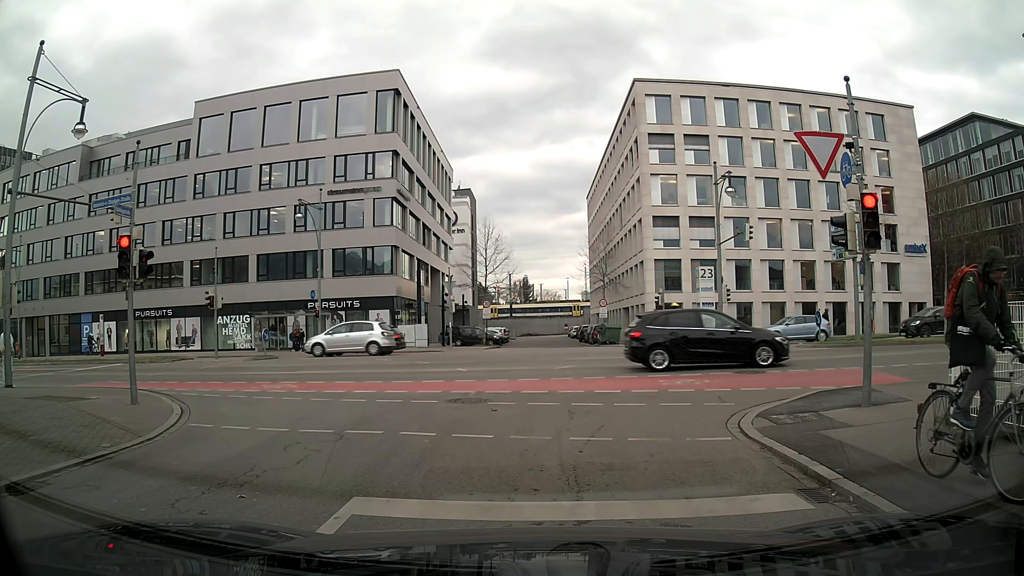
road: residential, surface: asphalt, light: Day
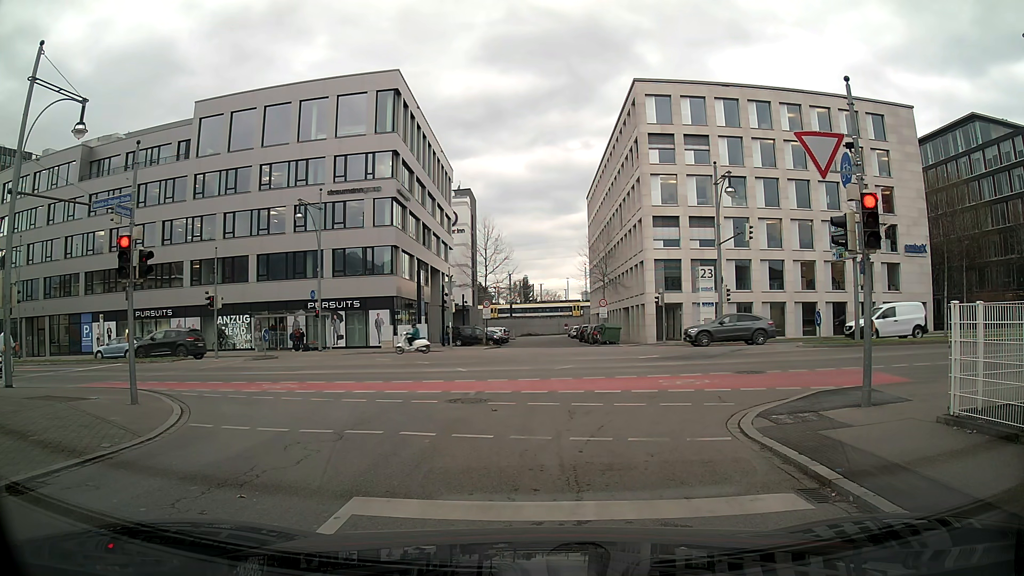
(0.0, 0.0) m; 0°
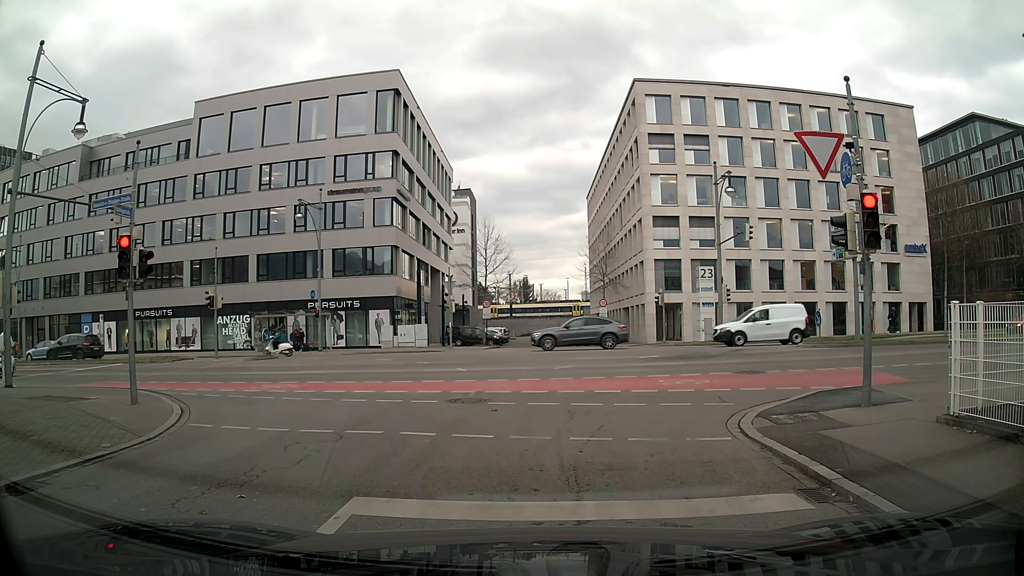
(0.0, 0.0) m; 0°
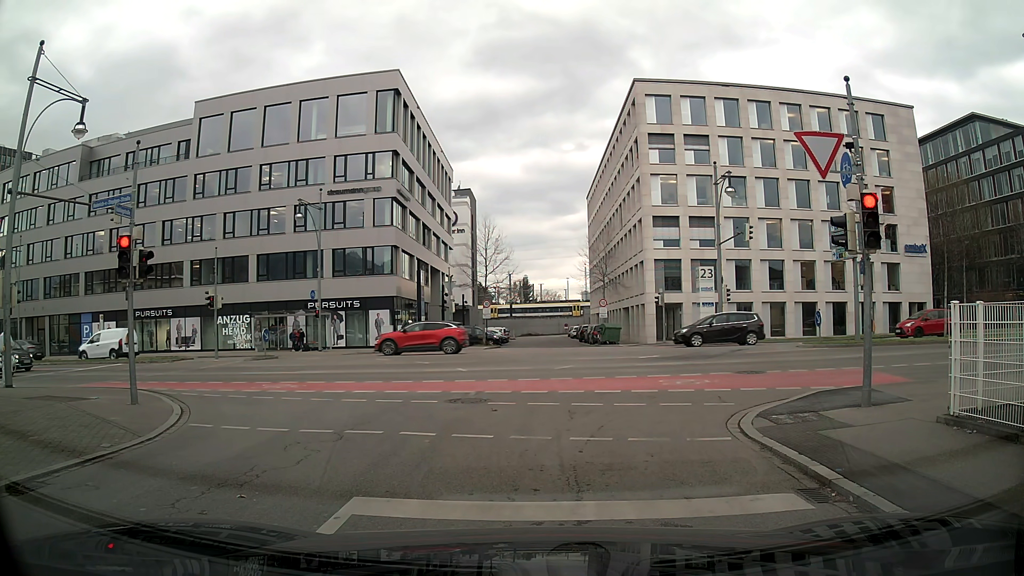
(0.0, 0.0) m; 0°
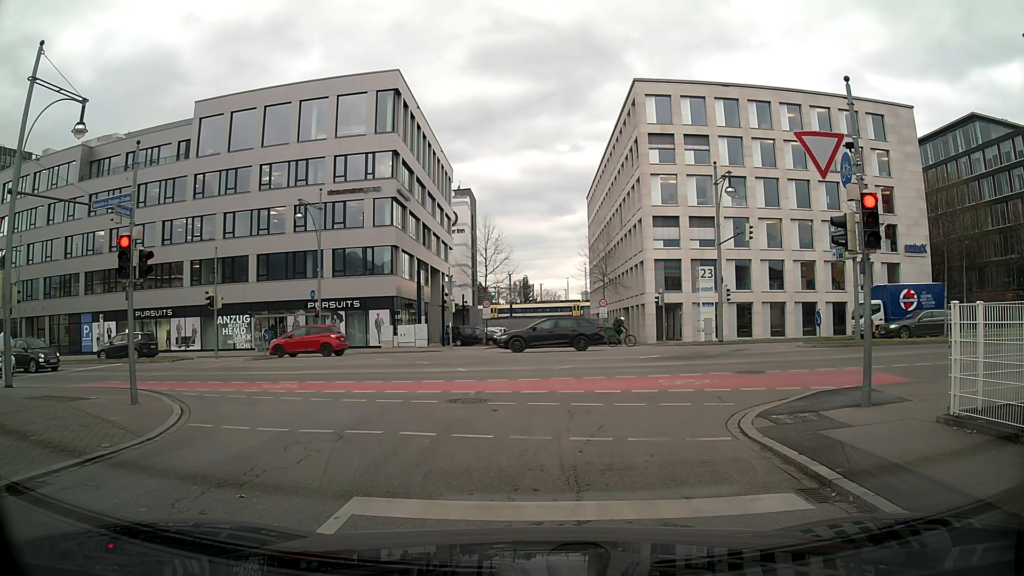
(0.0, 0.0) m; 0°
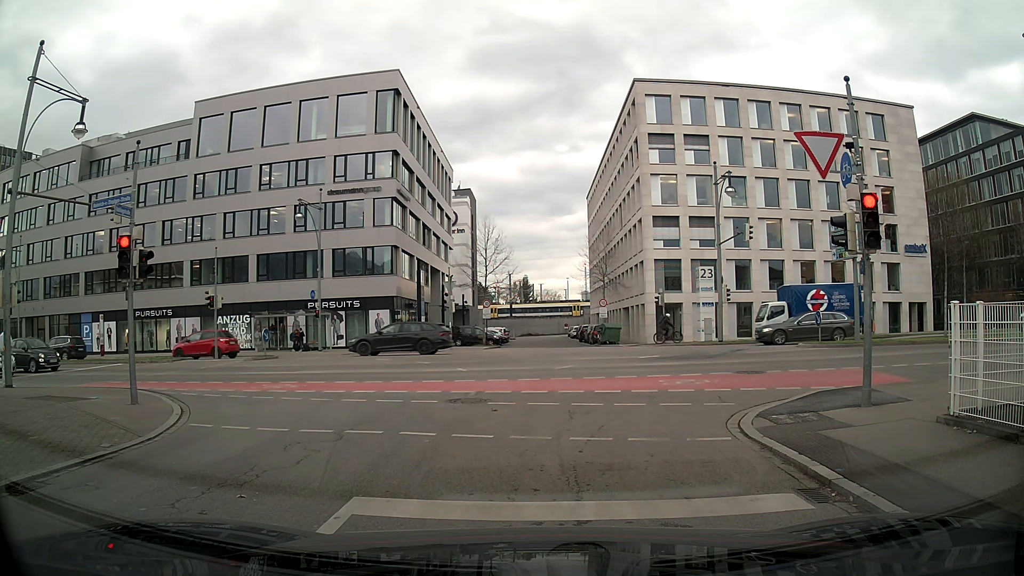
(0.0, 0.0) m; 0°
